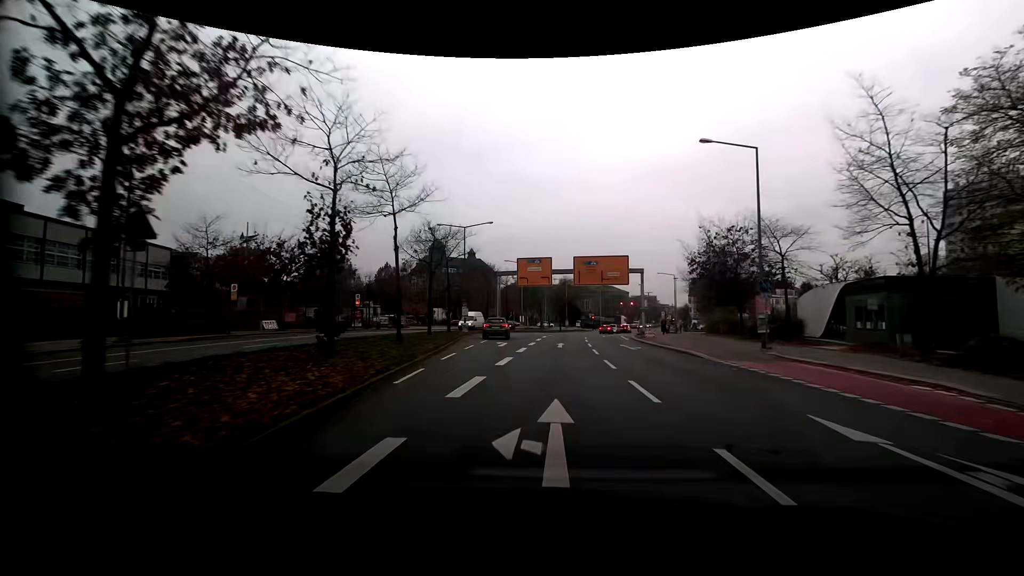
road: secondary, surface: asphalt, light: Day
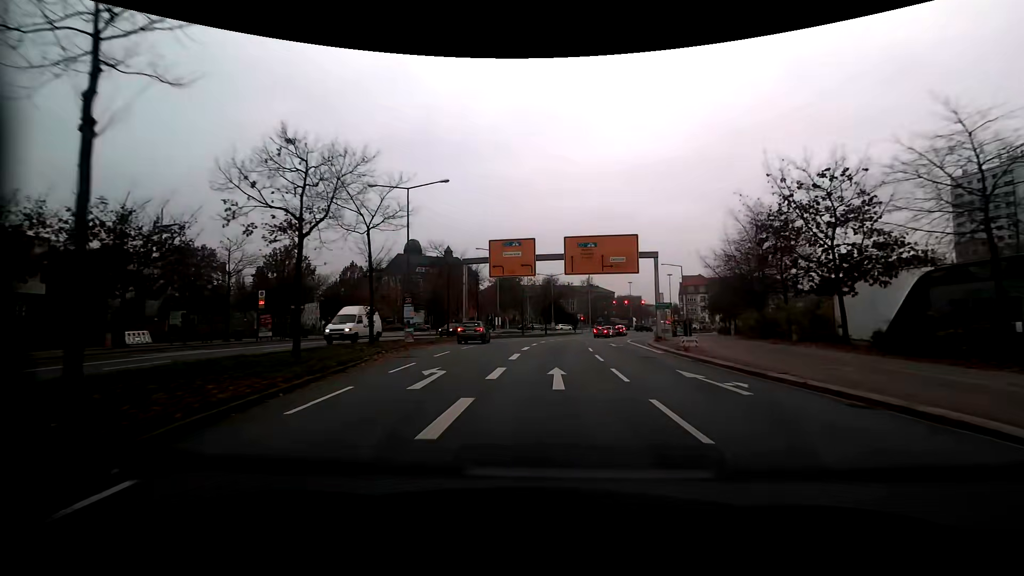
(+0.2, +14.6) m; +2°
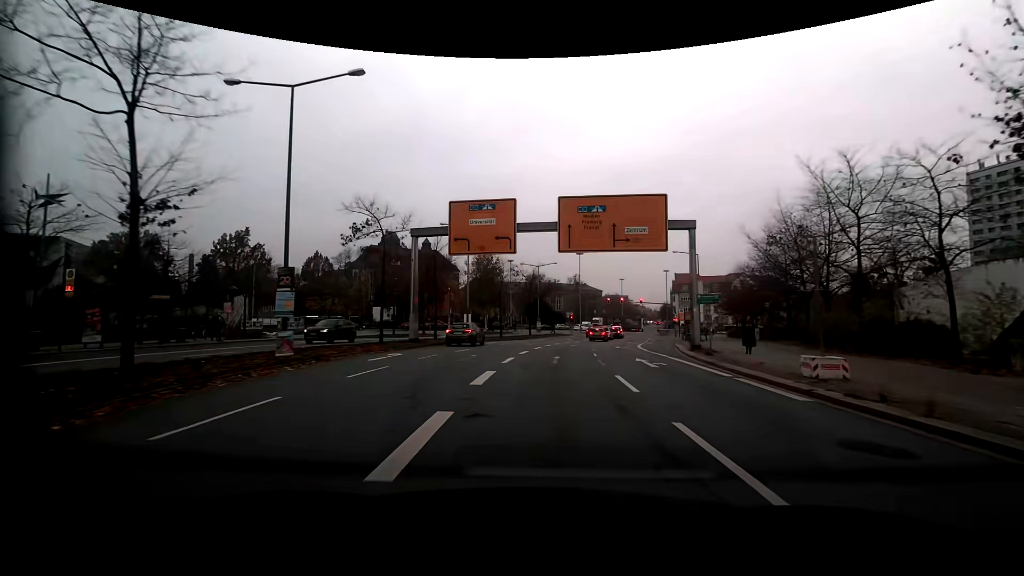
(+0.1, +13.5) m; +1°
